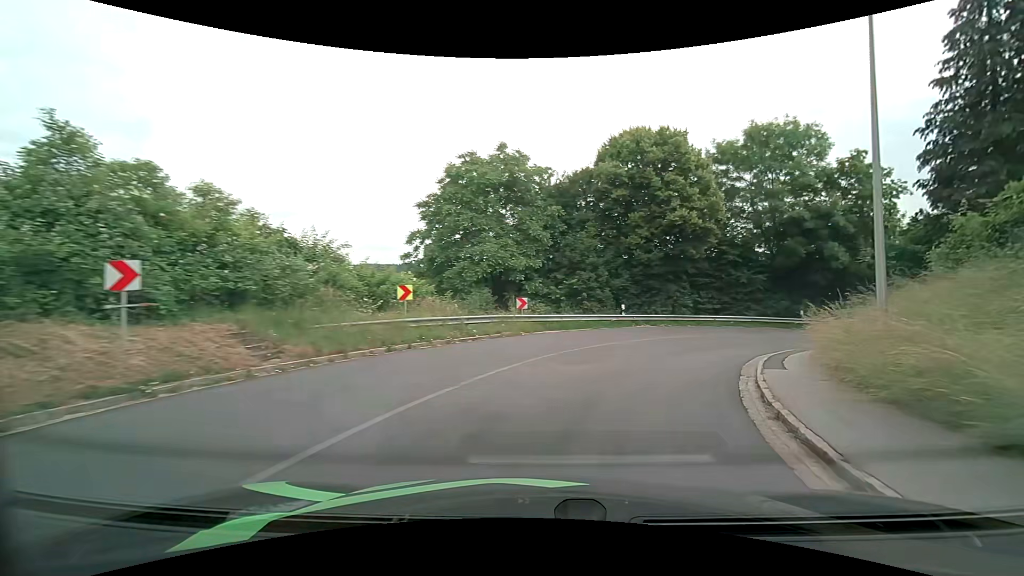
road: tertiary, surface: asphalt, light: Day
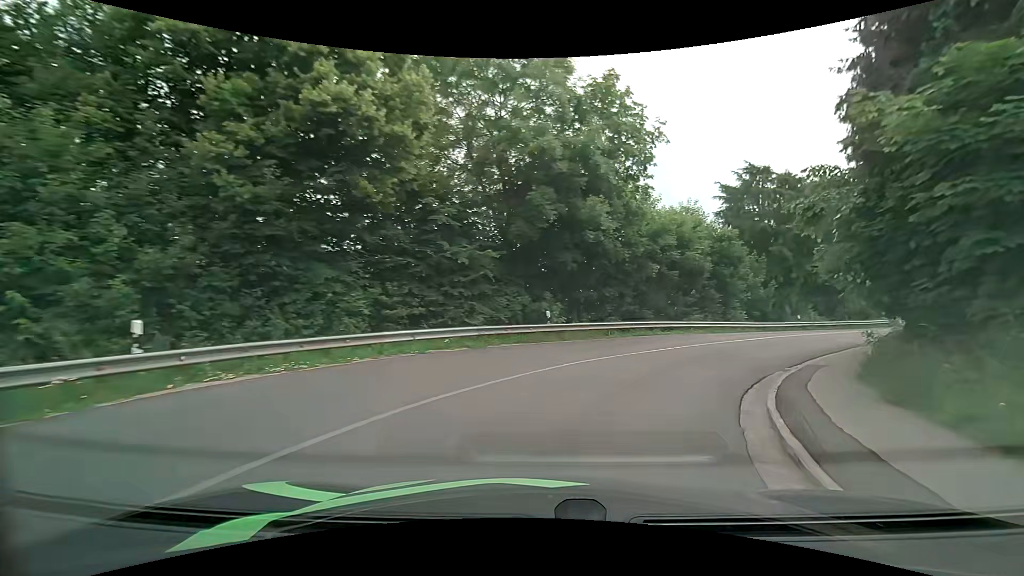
(+5.2, +17.3) m; +33°
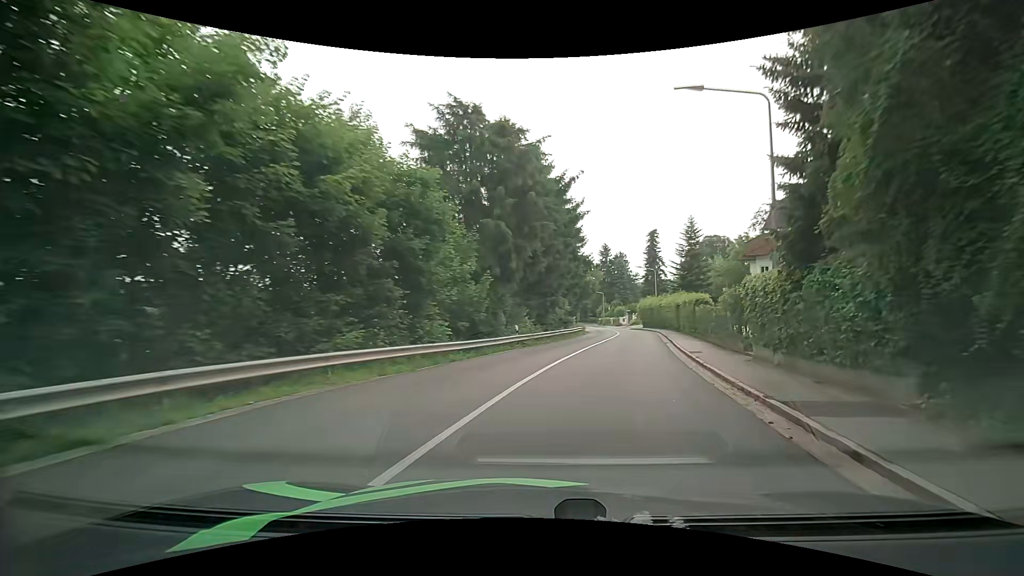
(+5.7, +17.8) m; +33°
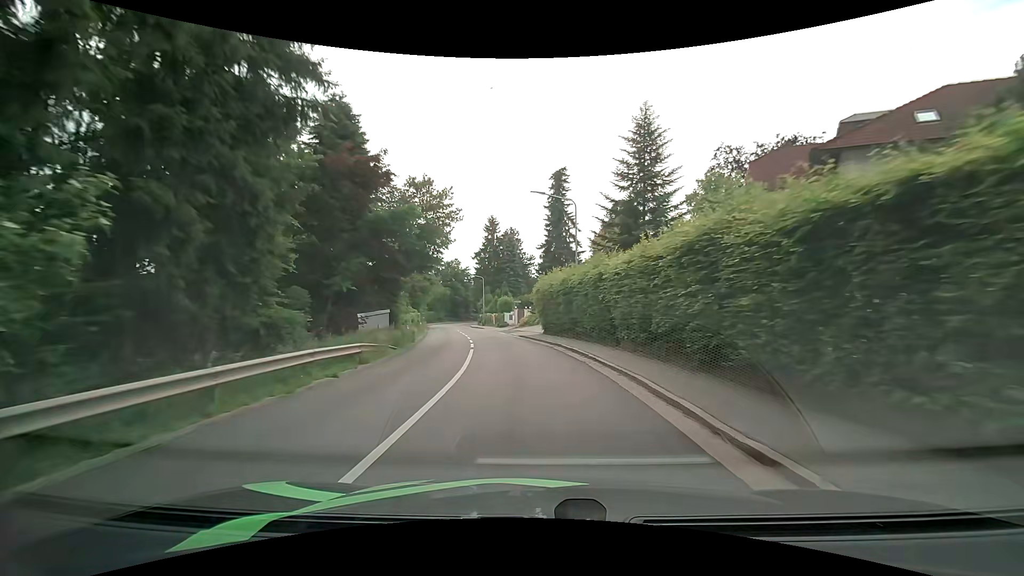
(+6.9, +37.2) m; +13°
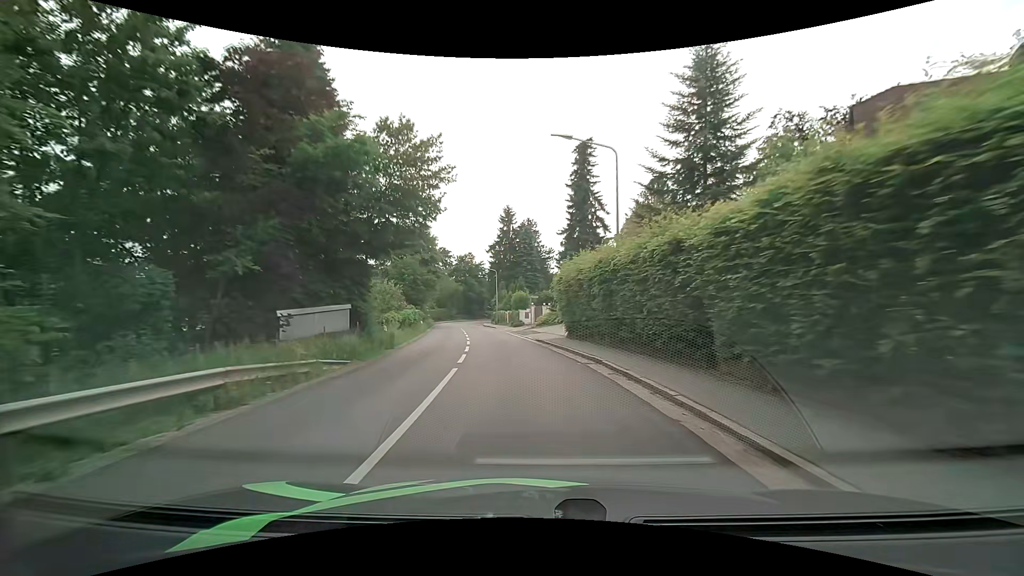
(-0.2, +8.0) m; -2°
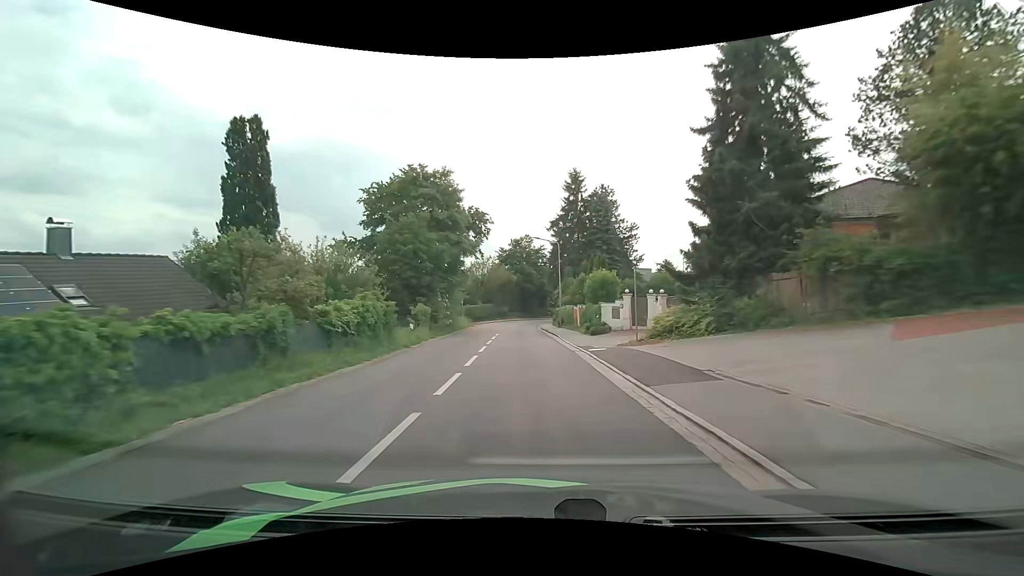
(-1.6, +23.7) m; -8°
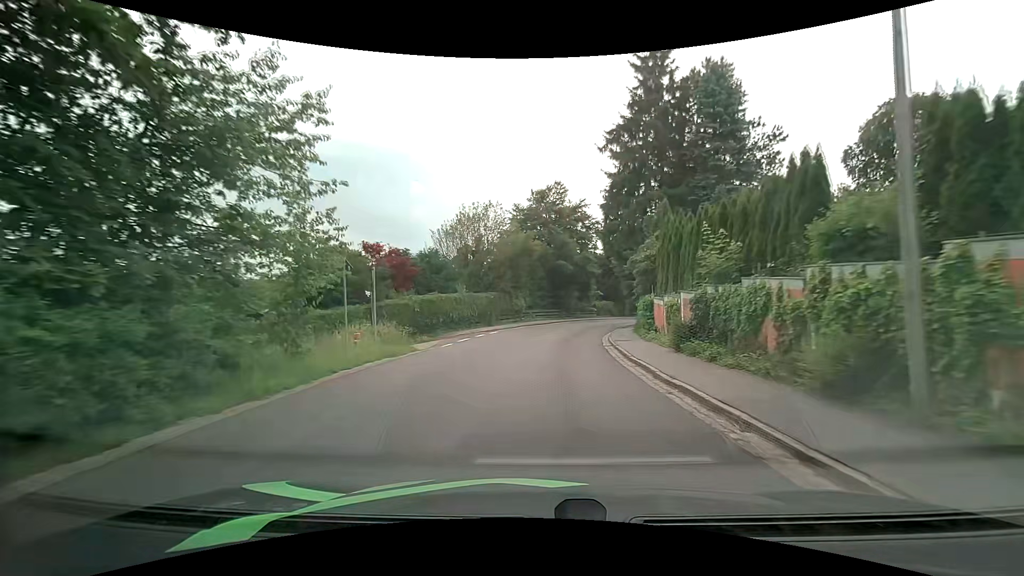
(-1.4, +36.6) m; -3°
